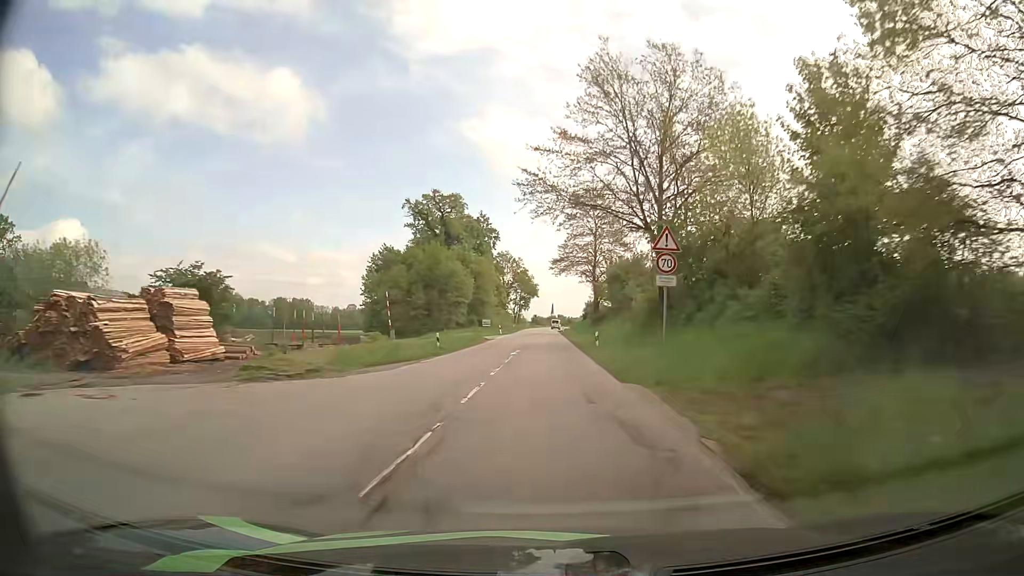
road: secondary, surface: asphalt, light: Day
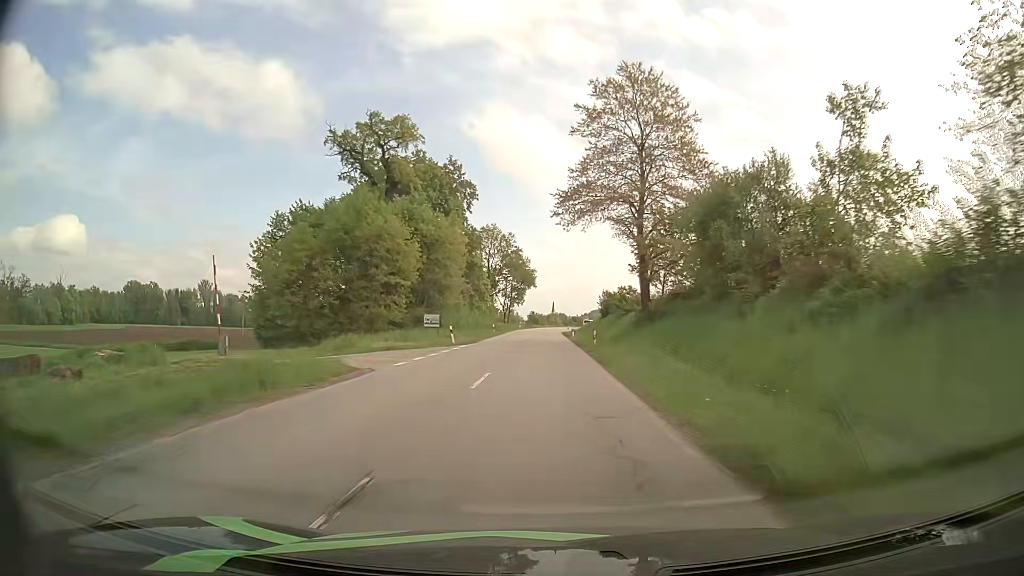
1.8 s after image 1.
(0.0, +39.8) m; 0°
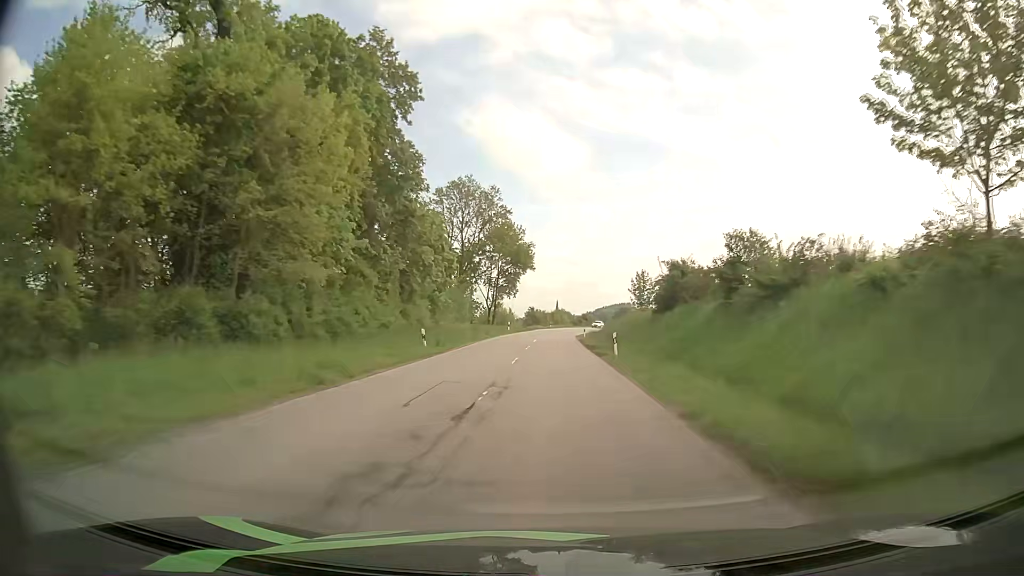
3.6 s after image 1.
(+0.2, +38.8) m; 0°
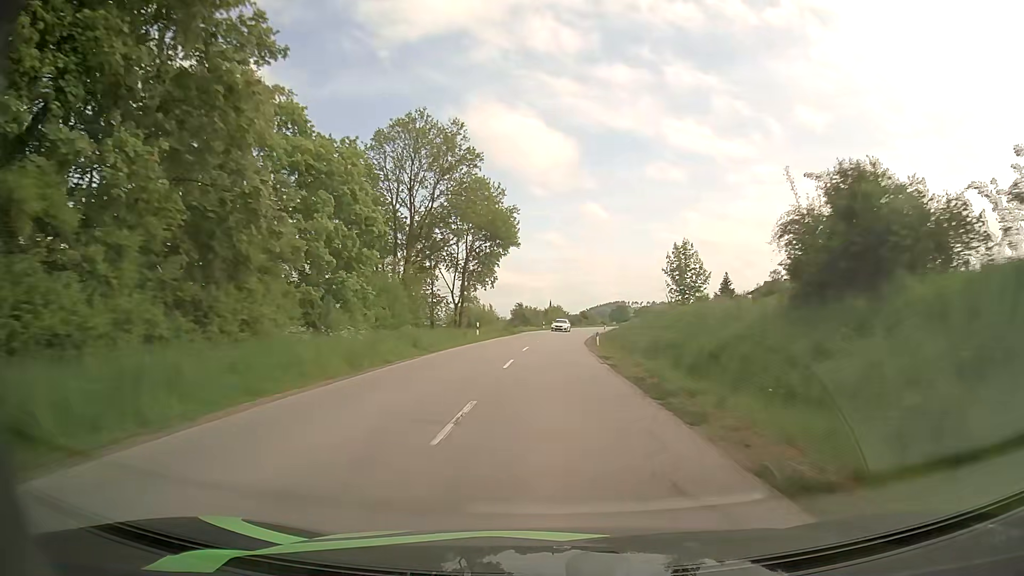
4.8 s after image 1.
(0.0, +24.9) m; 0°
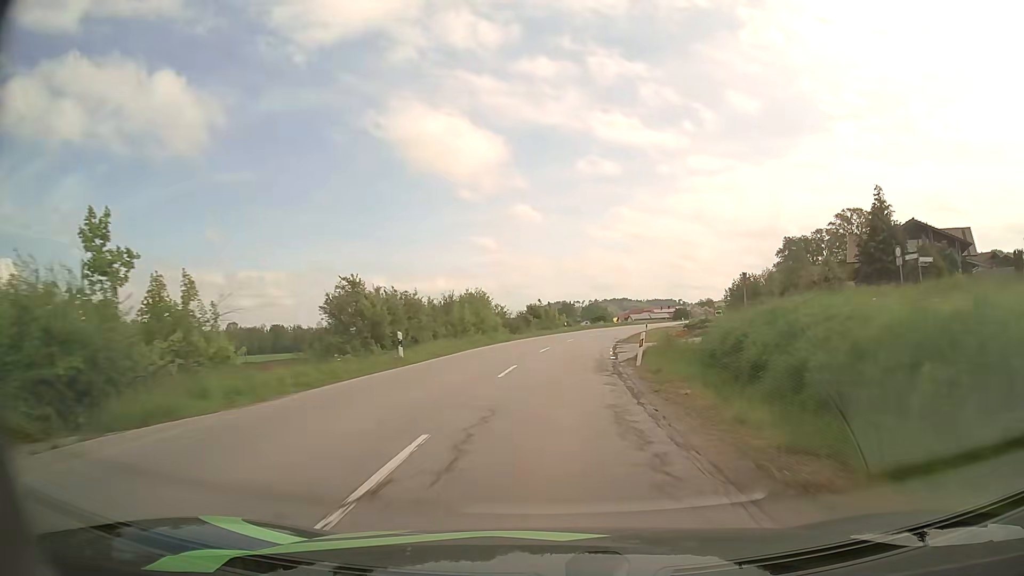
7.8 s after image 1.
(+2.2, +62.0) m; +5°
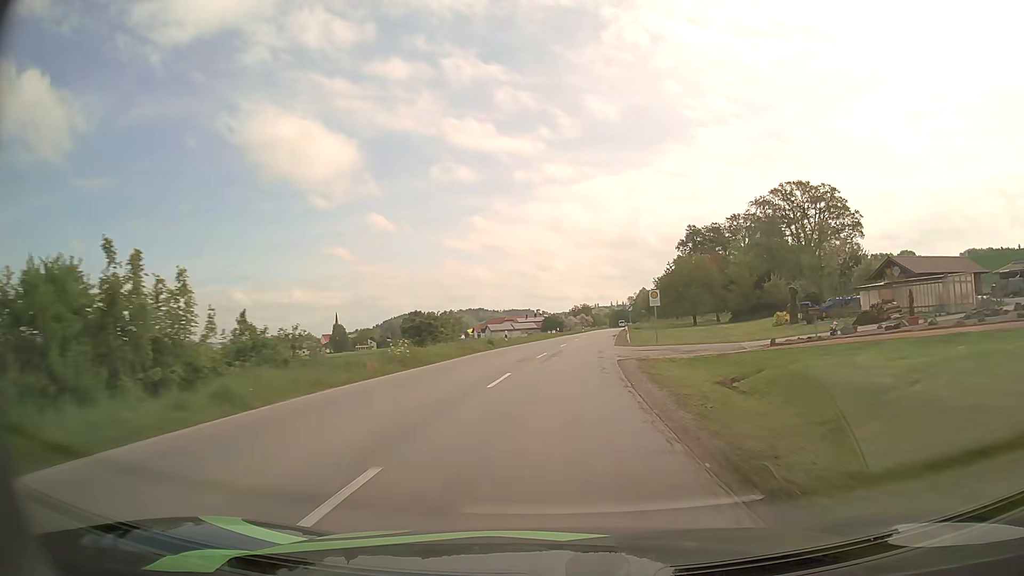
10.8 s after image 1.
(+6.3, +61.4) m; +12°
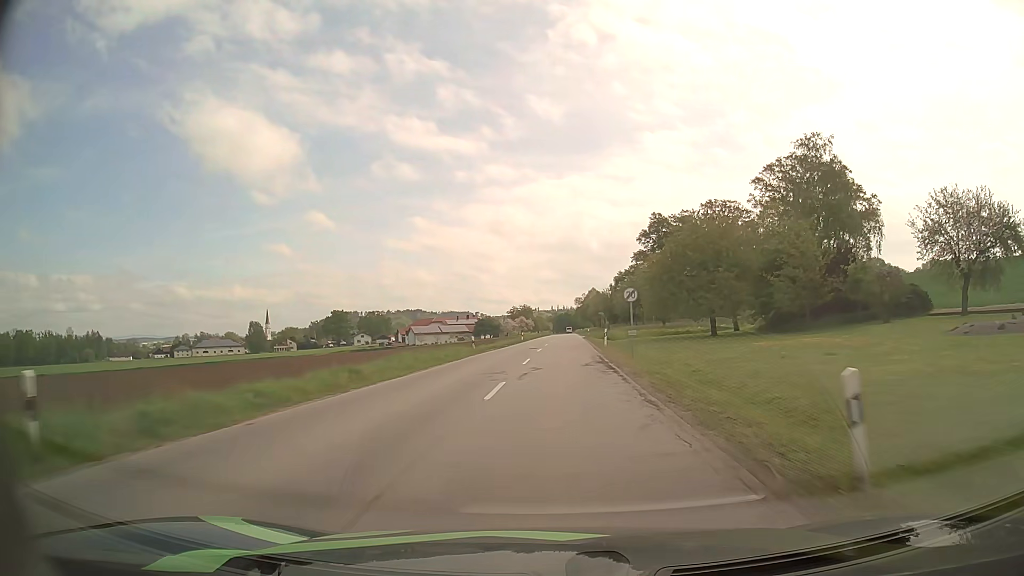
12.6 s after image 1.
(+1.9, +38.2) m; +5°
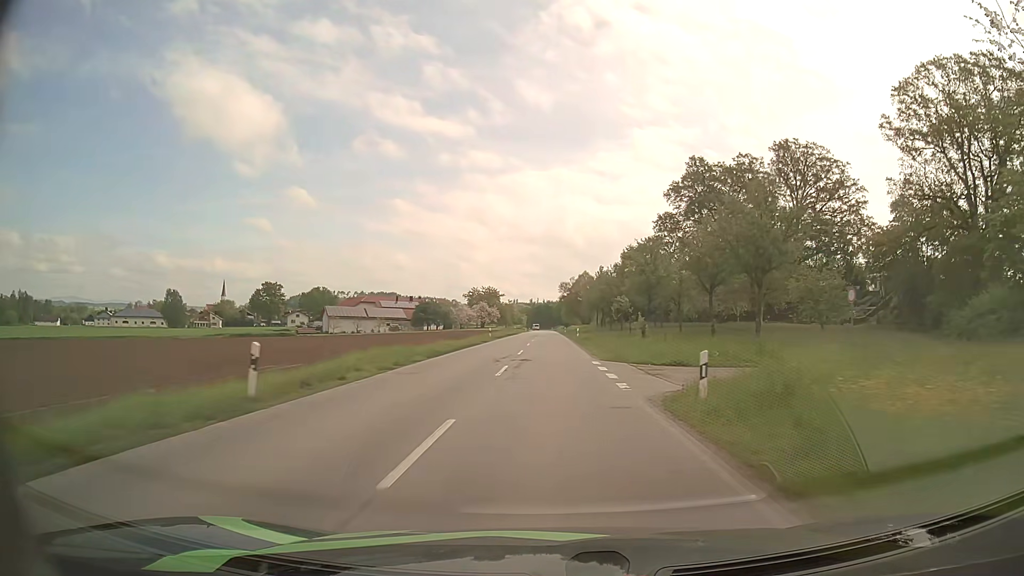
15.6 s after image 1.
(+1.8, +67.0) m; +2°
(0, +10) (0, +20) (0, +30) (0, +40) (0, +50) (0, +60) (0, +70) (0, +80) (+1, +90) (+1, +100) m
